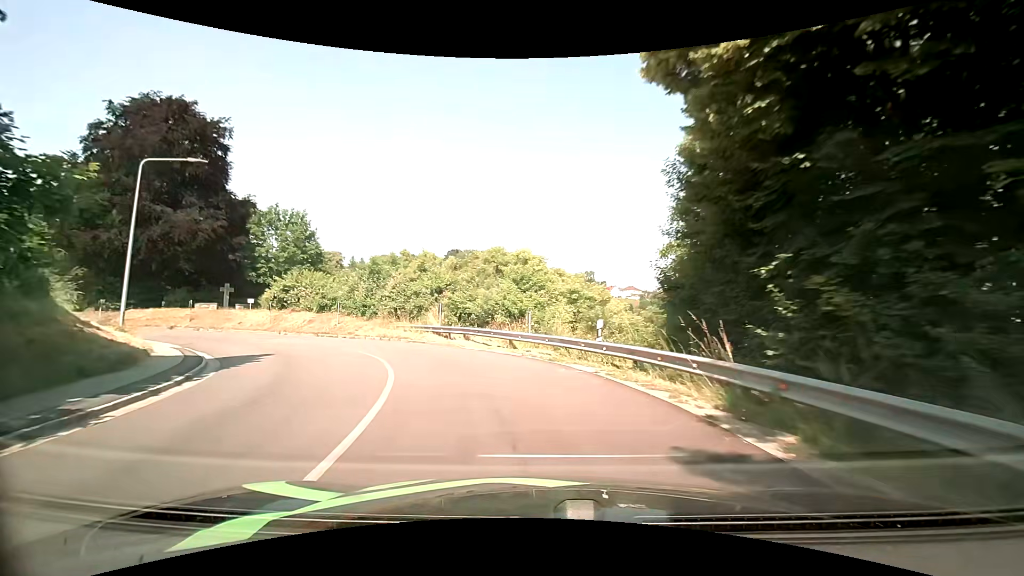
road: tertiary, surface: asphalt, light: Day
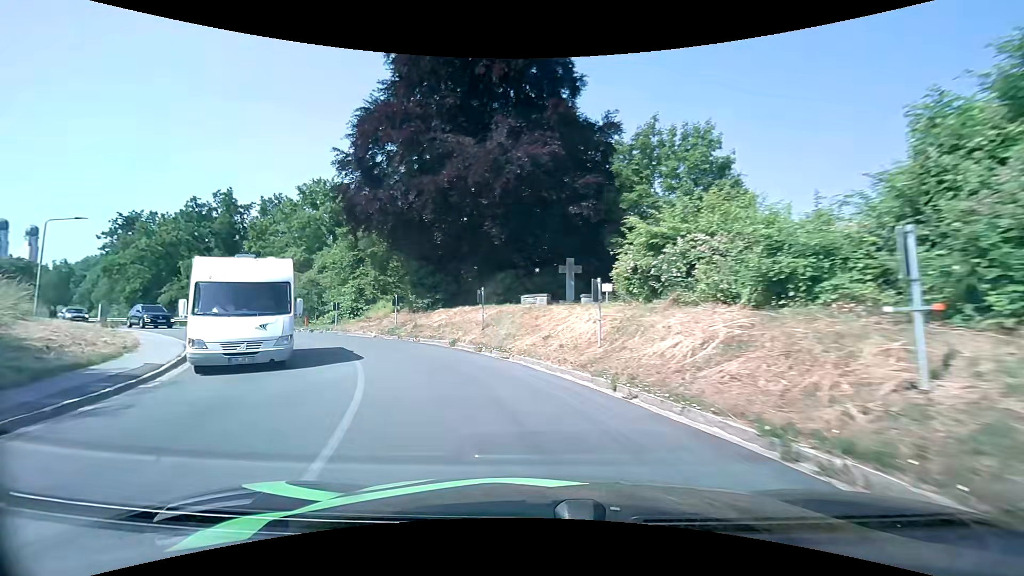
(-10.0, +25.7) m; -45°
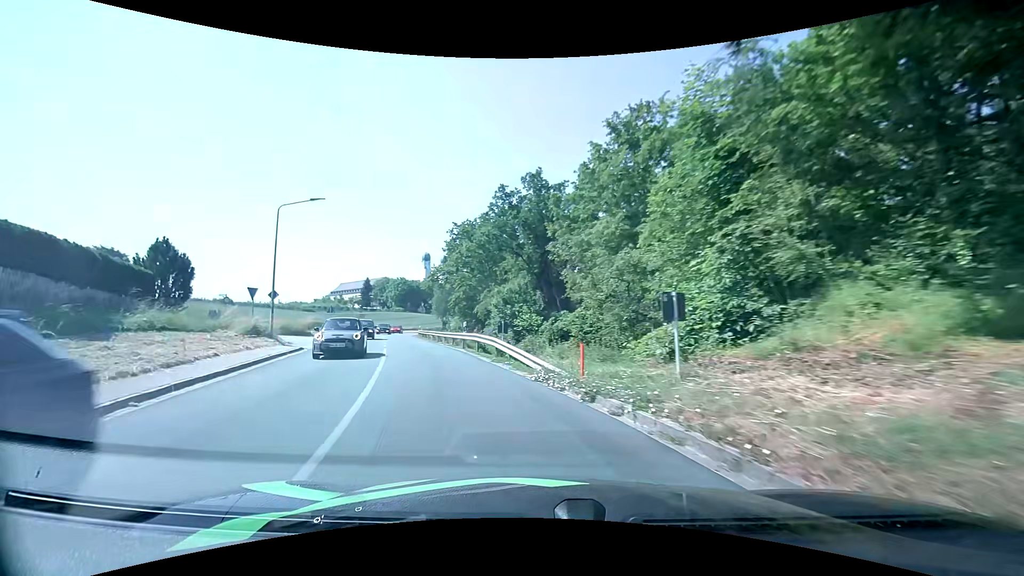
(-7.8, +22.2) m; -39°
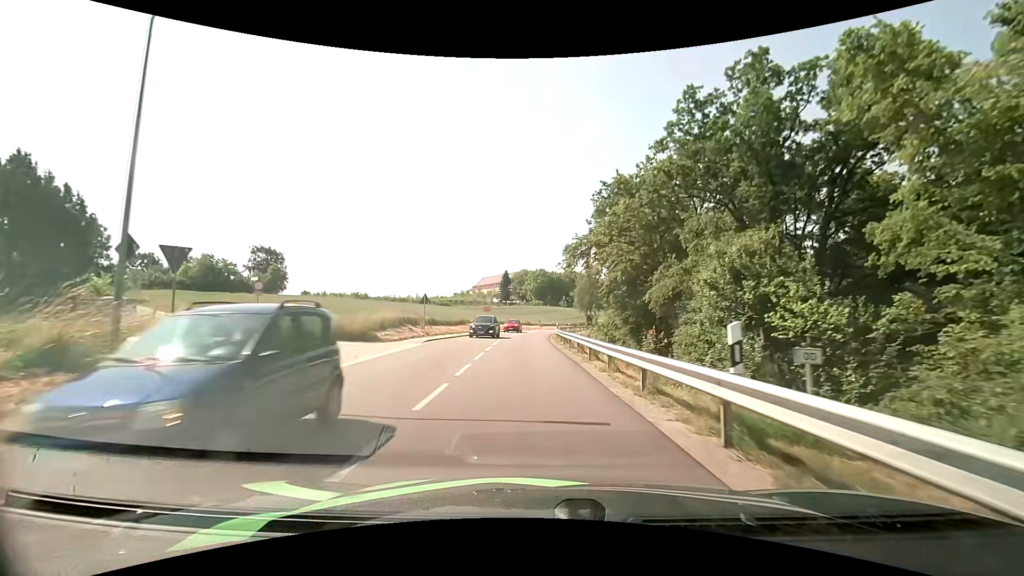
(-3.9, +19.4) m; -17°
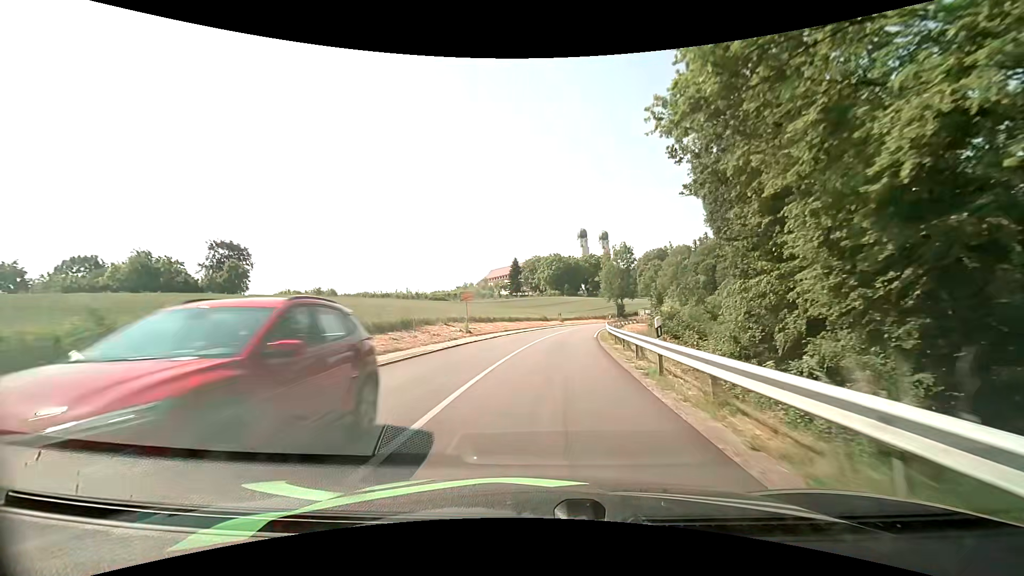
(-0.7, +30.6) m; -1°
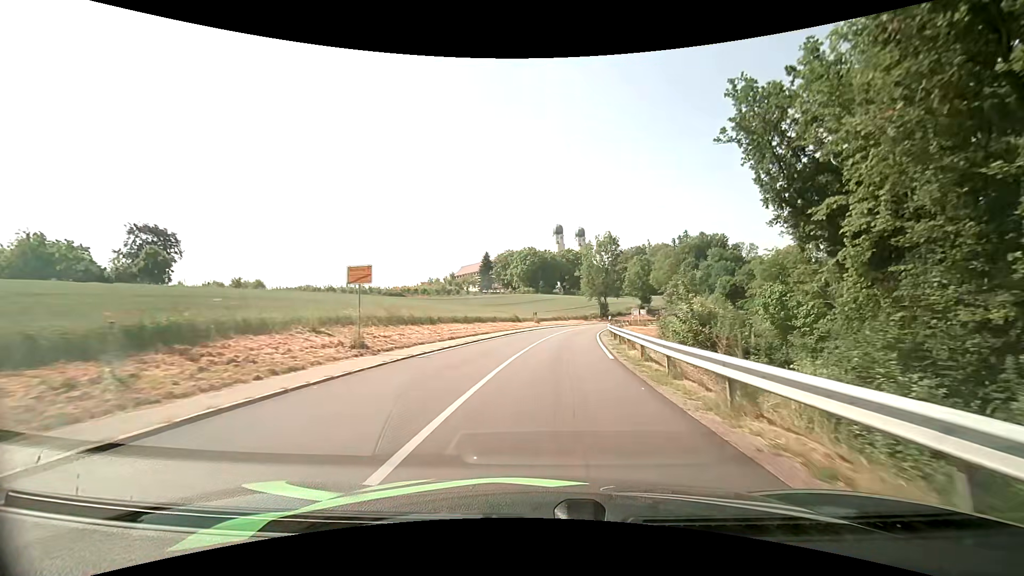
(+0.2, +16.4) m; +2°
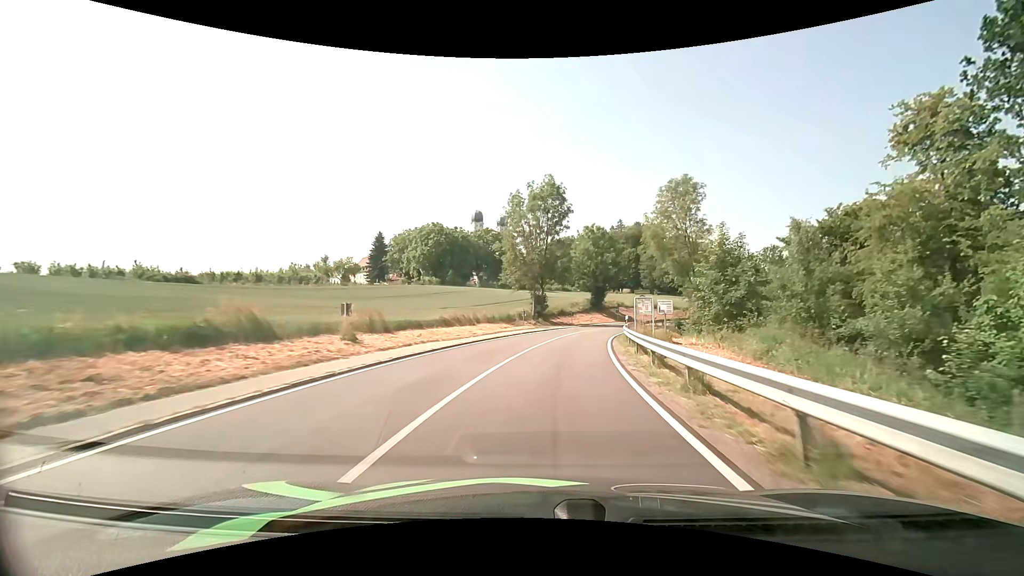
(+3.7, +43.0) m; +9°
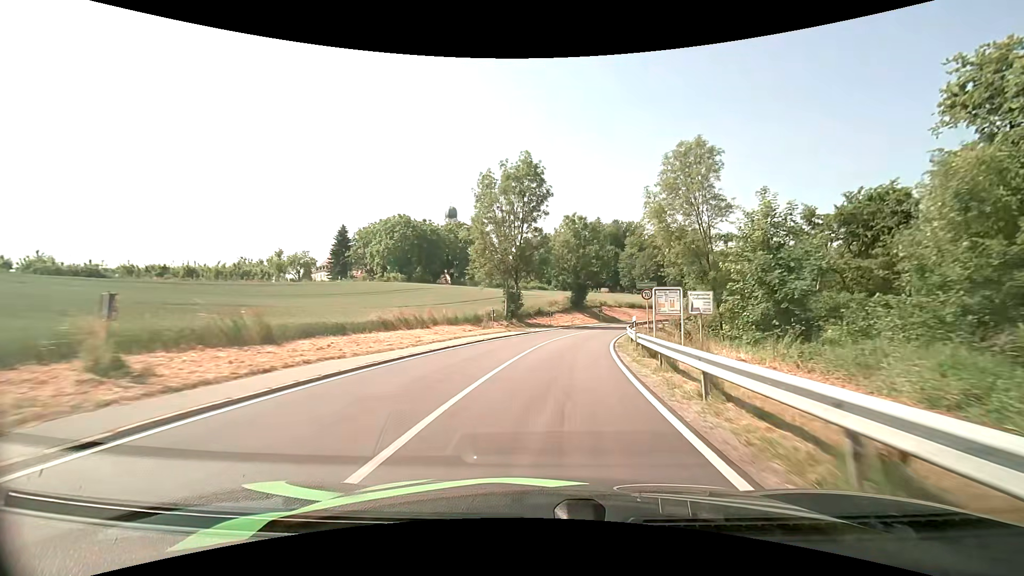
(+0.2, +8.9) m; +3°
(0, +10) (+1, +20) (+3, +30) (+5, +40) (+8, +49) (+11, +59) (+15, +68) (+20, +76) (+25, +85) (+31, +93) m
